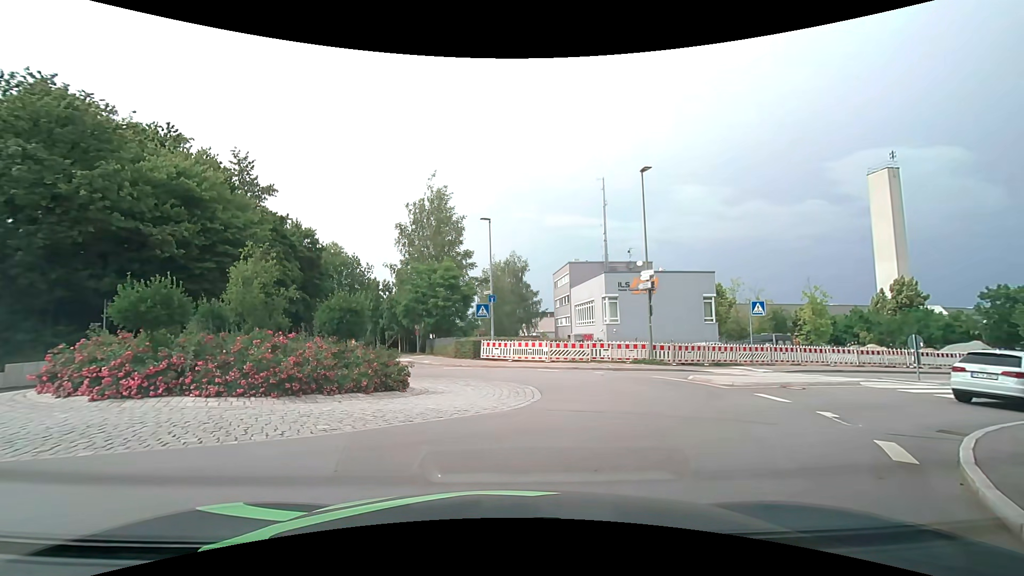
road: tertiary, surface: asphalt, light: Day
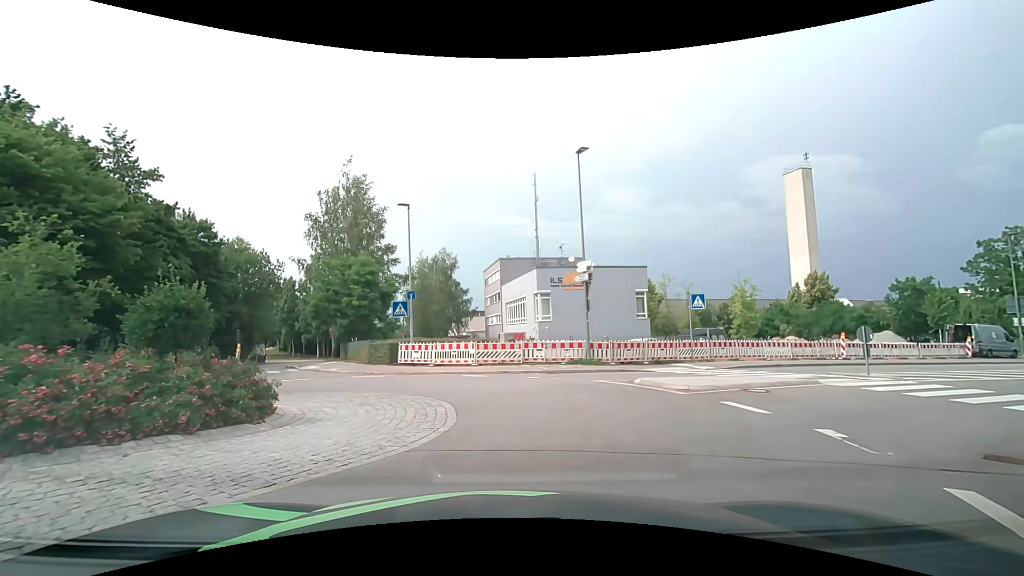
(+0.2, +3.1) m; +6°
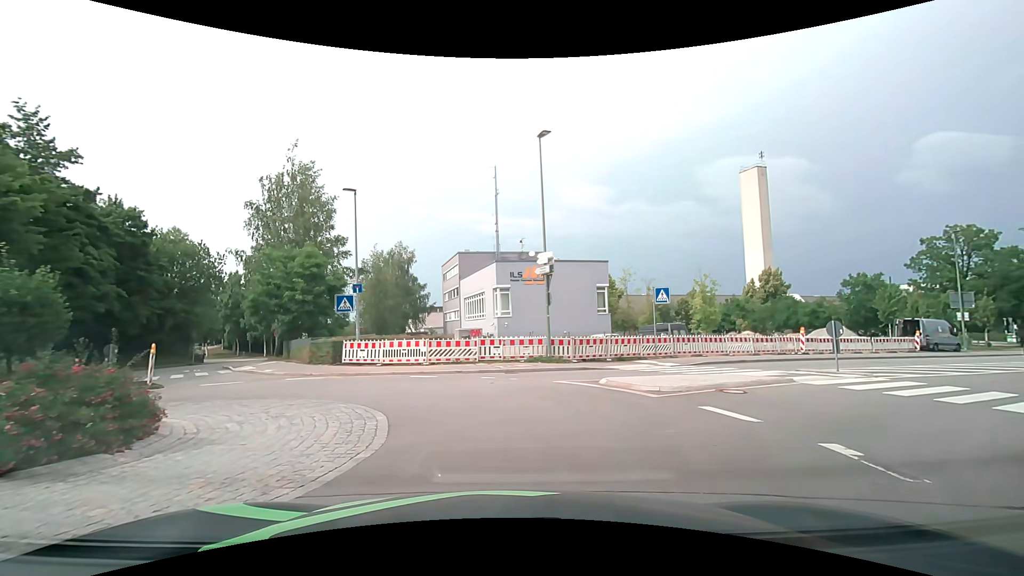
(+0.1, +1.6) m; +5°
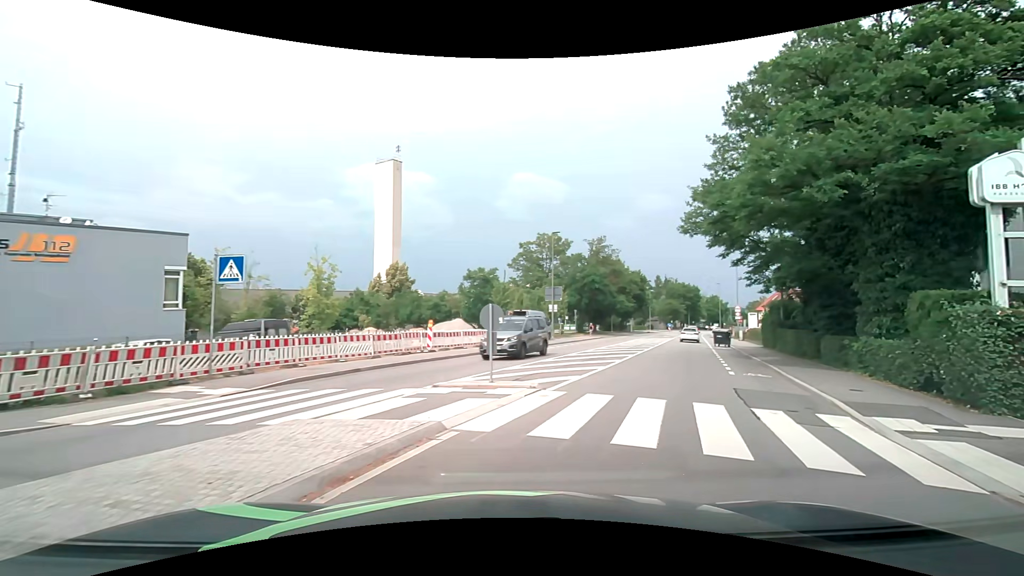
(+3.1, +9.1) m; +41°
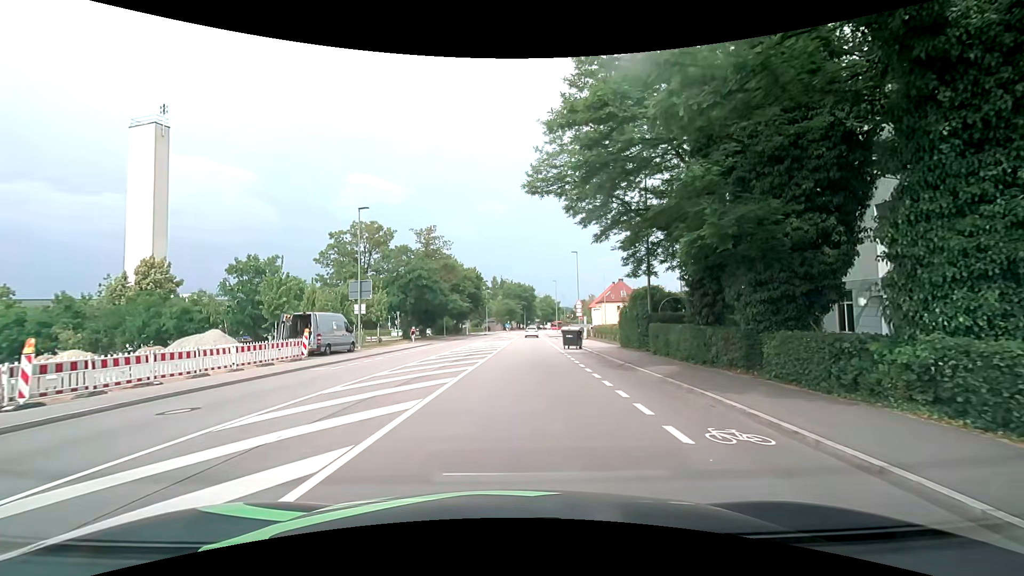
(+2.6, +10.9) m; +19°
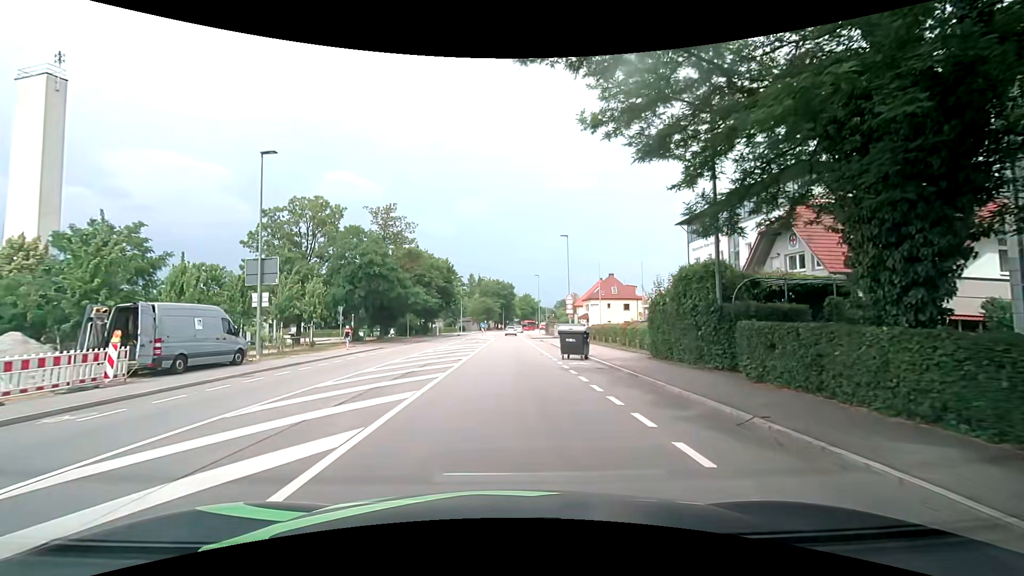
(+0.2, +11.2) m; +2°
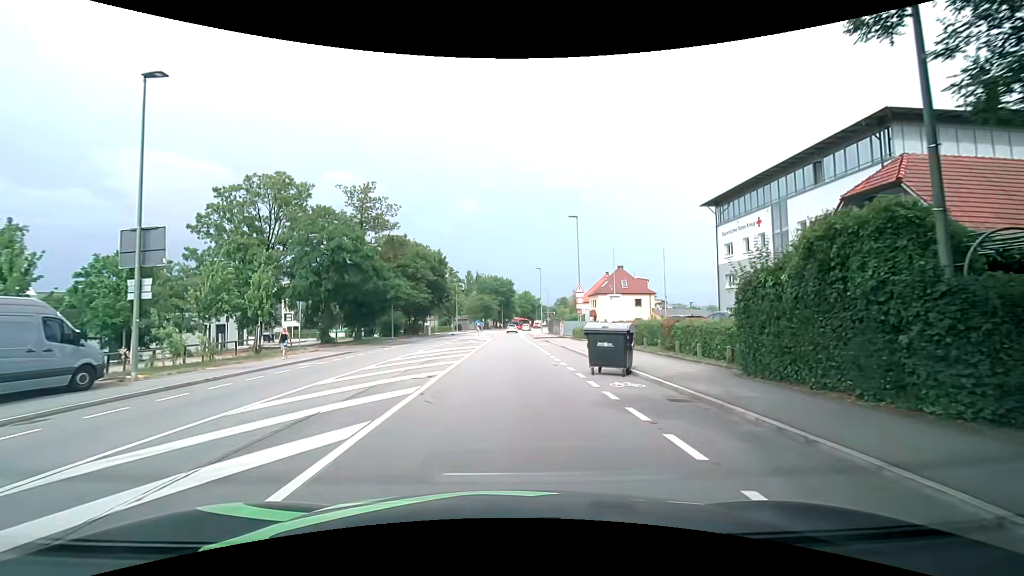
(+0.1, +7.8) m; 0°
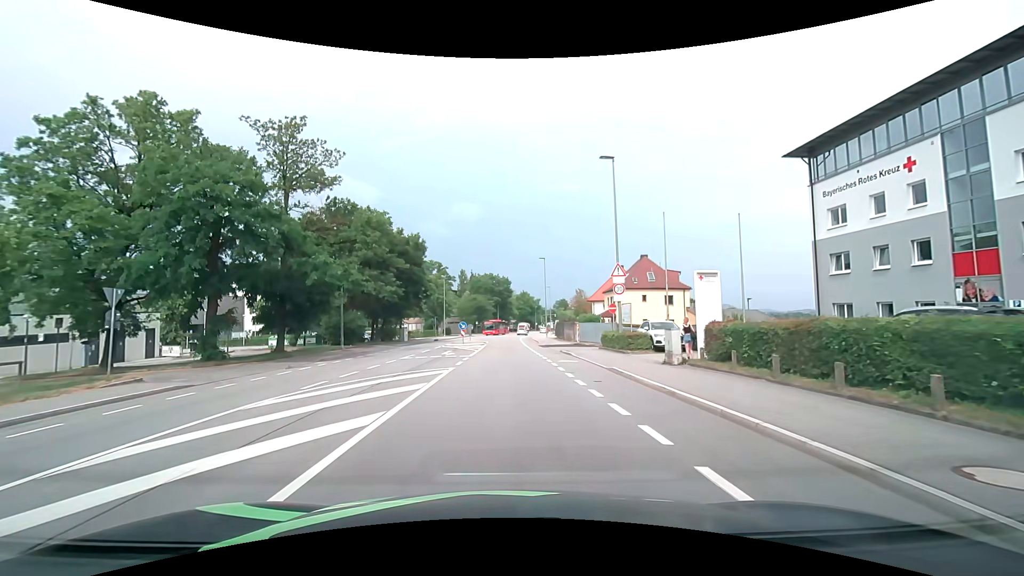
(+0.2, +15.4) m; +1°
(0, +10) (0, +20) (0, +30) (0, +40) (0, +50) (0, +60) (+1, +70) (+1, +80) (+2, +90) (+3, +100) m
